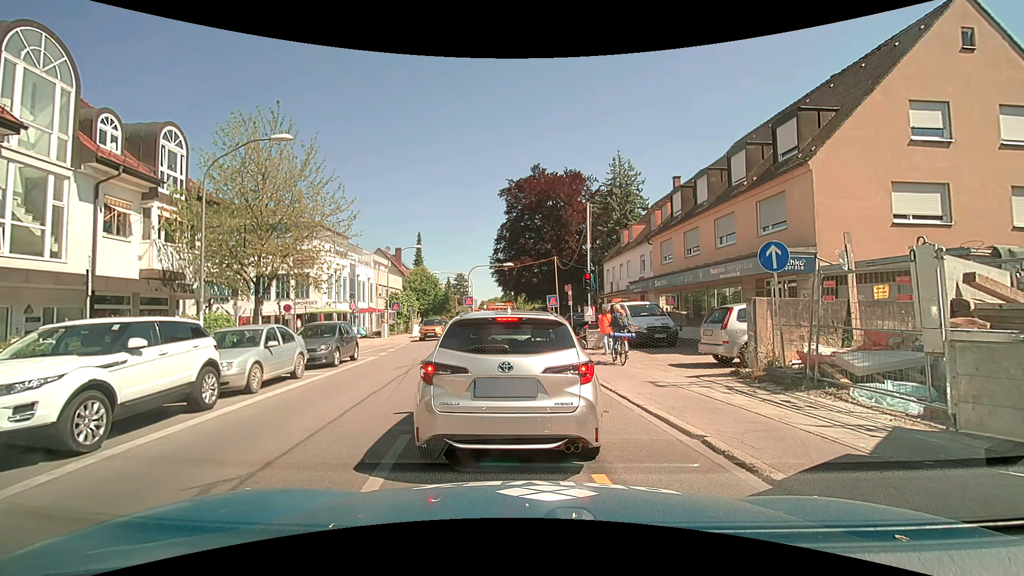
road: secondary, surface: asphalt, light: Day
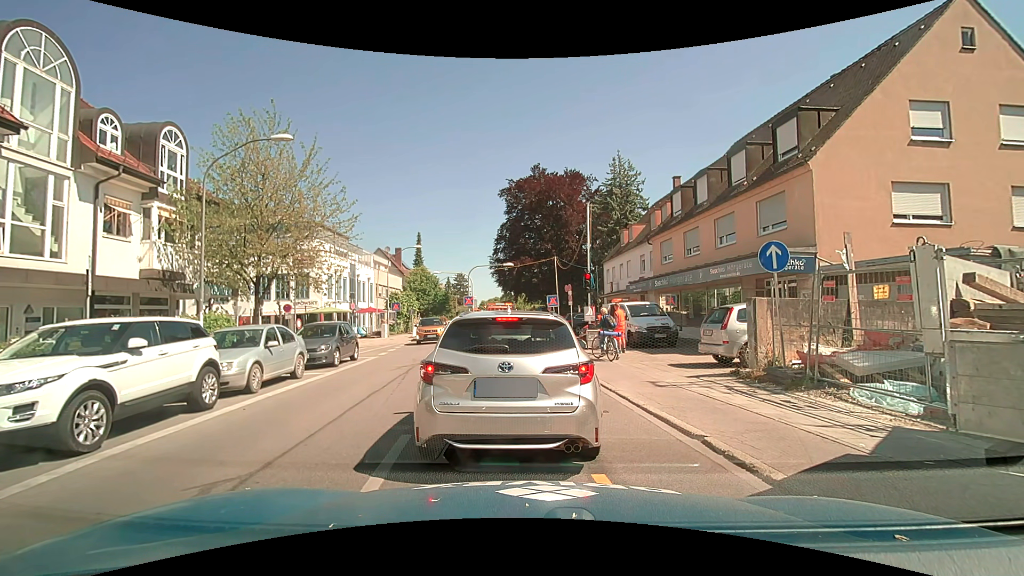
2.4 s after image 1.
(0.0, 0.0) m; 0°
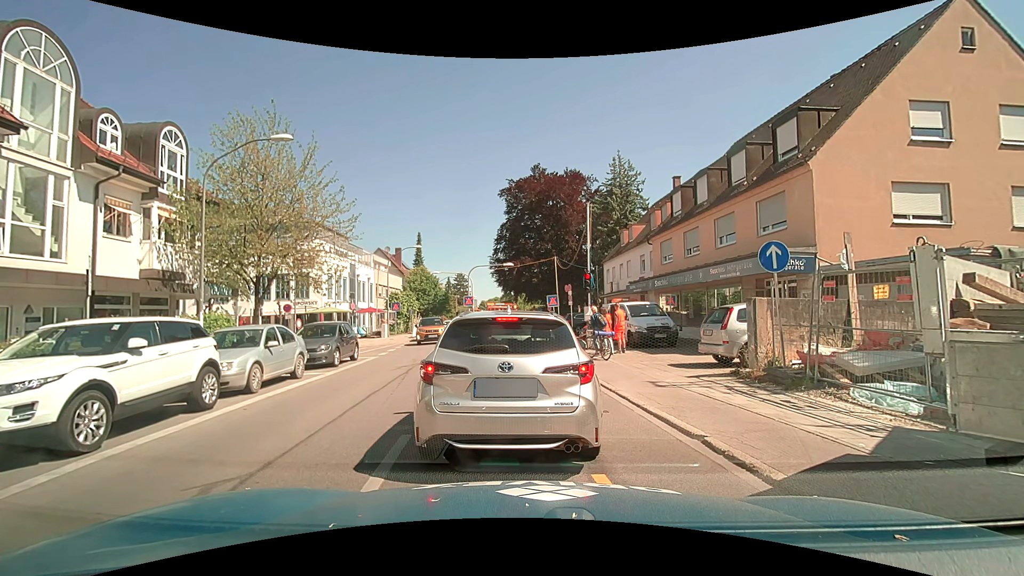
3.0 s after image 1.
(0.0, 0.0) m; 0°
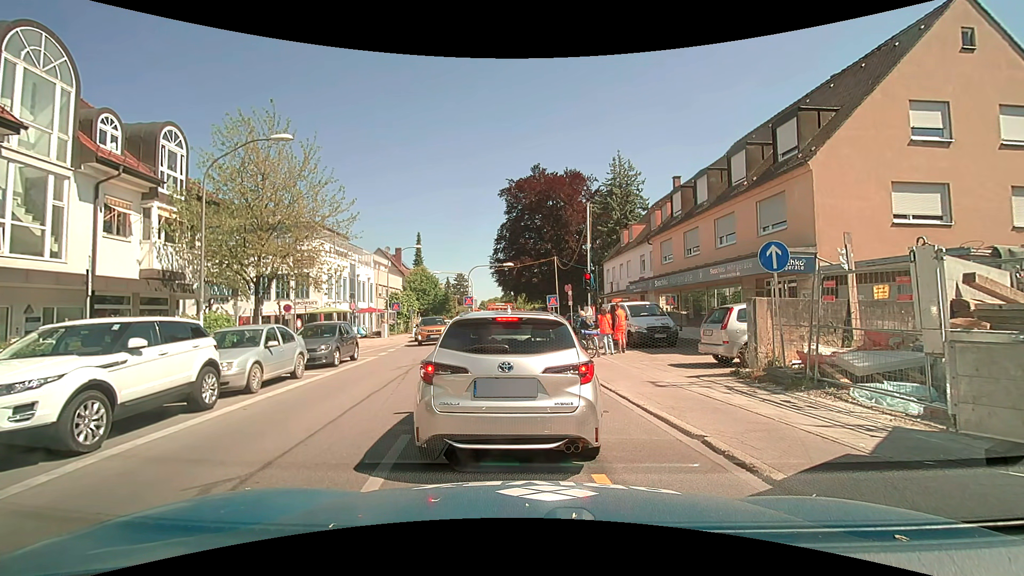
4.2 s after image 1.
(0.0, 0.0) m; 0°
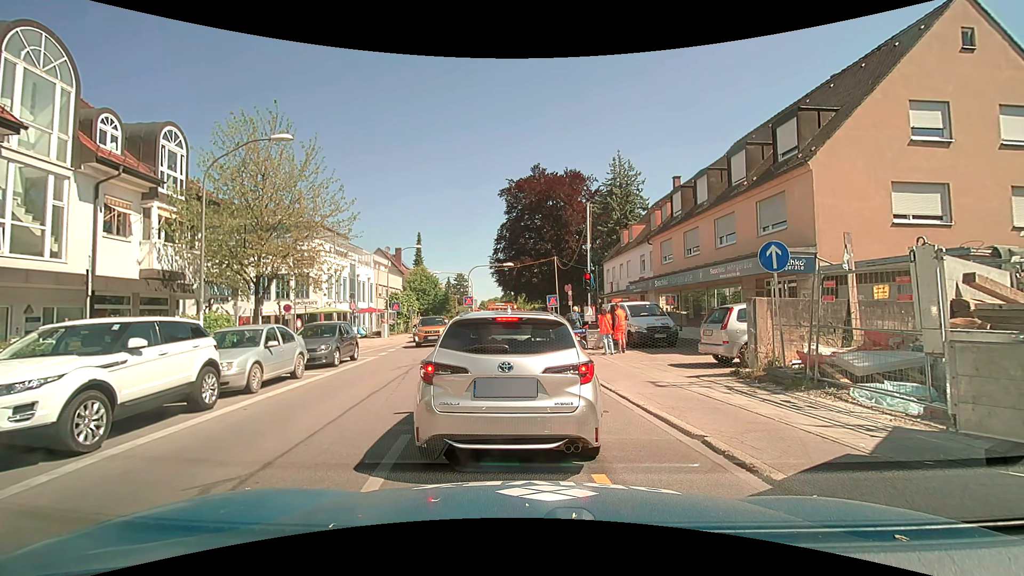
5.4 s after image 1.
(0.0, 0.0) m; 0°
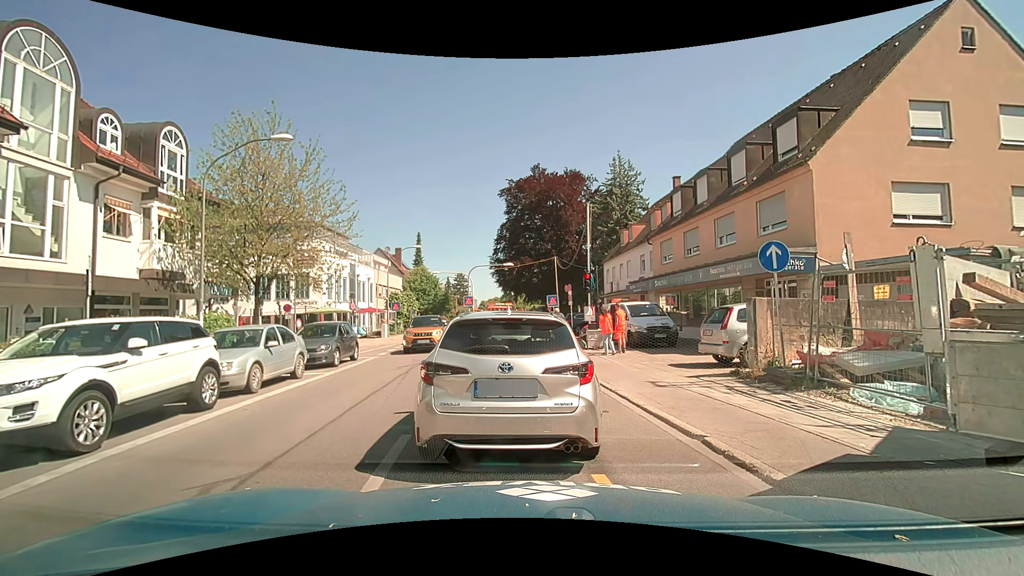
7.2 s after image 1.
(0.0, 0.0) m; 0°
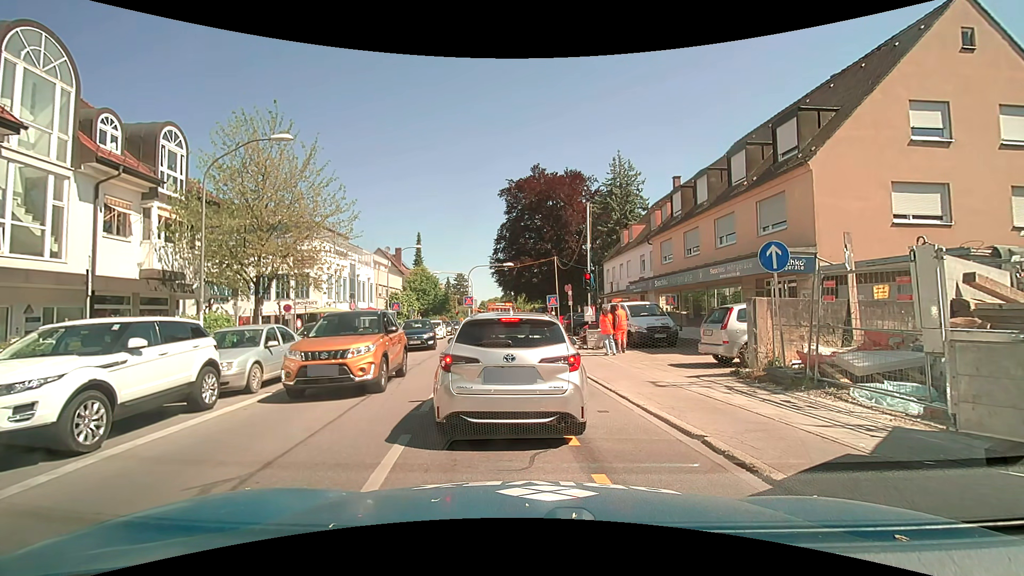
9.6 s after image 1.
(0.0, 0.0) m; 0°
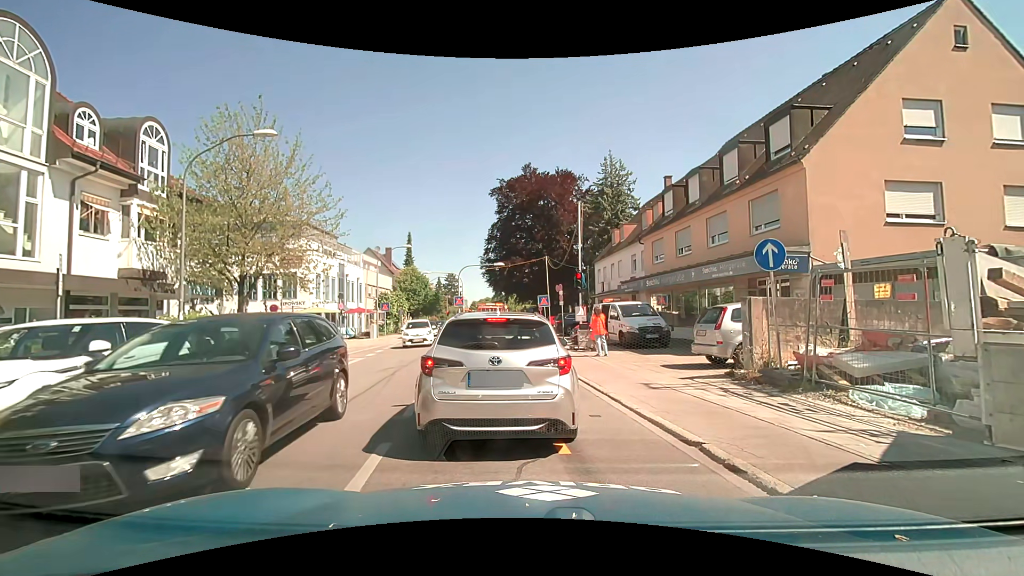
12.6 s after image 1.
(0.0, +0.3) m; 0°
(0, +10) (0, +20) (-2, +30) (-4, +40) (-5, +49) (-5, +59) (-3, +69) (-2, +79) (-1, +89) (0, +99) m
